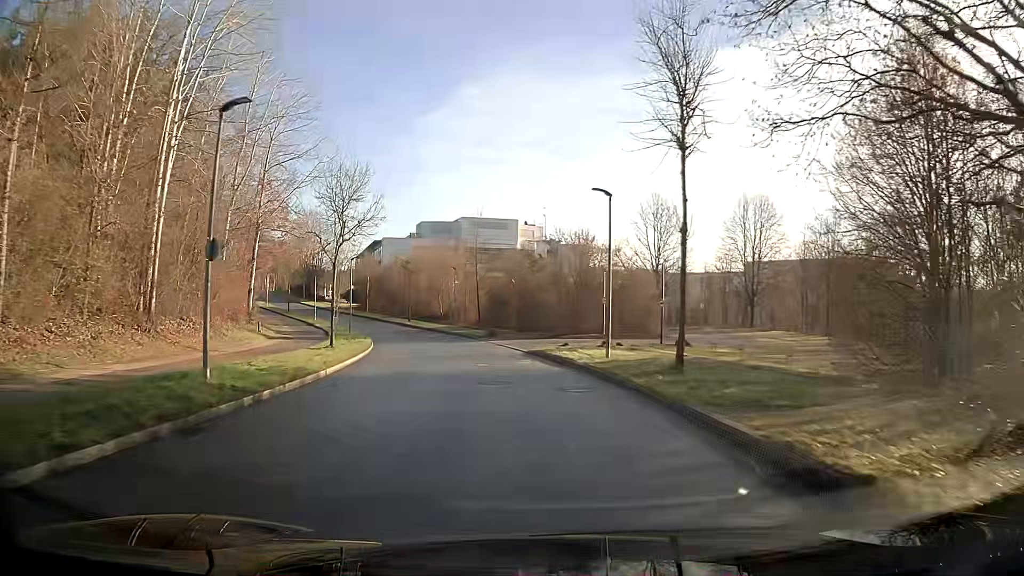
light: Day
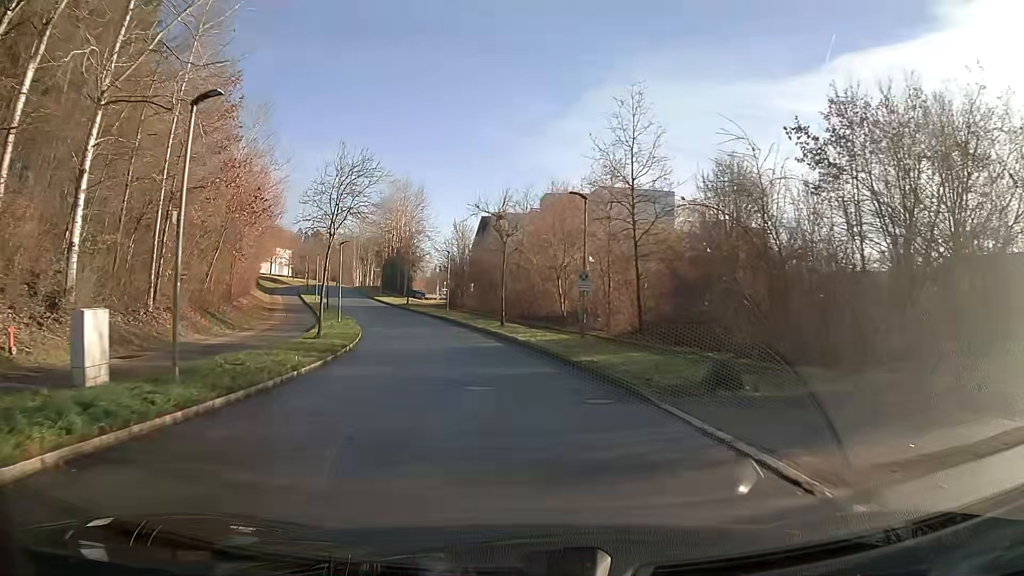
(-3.2, +32.7) m; -12°
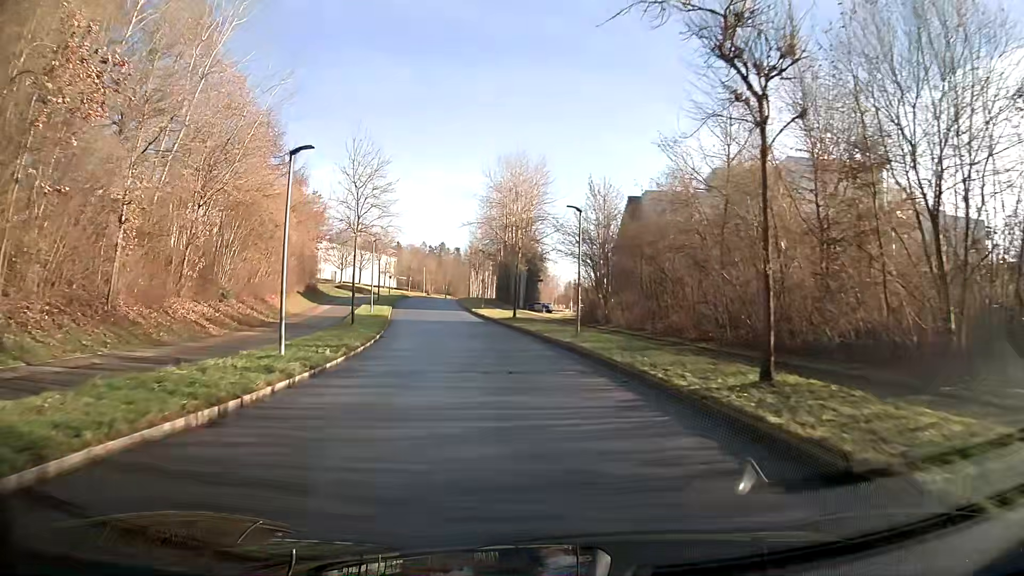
(-2.8, +27.3) m; -11°
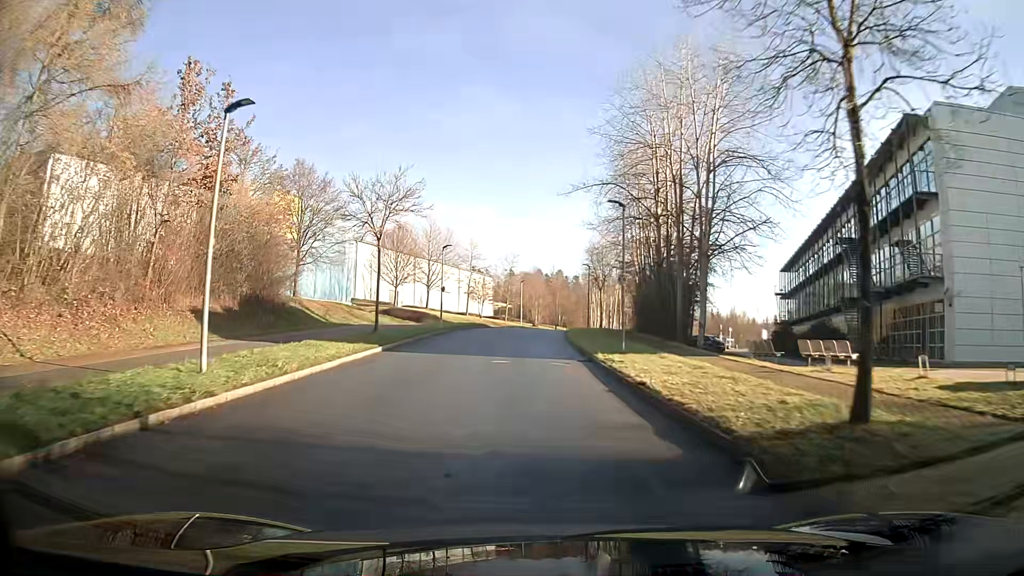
(-3.0, +36.0) m; -10°
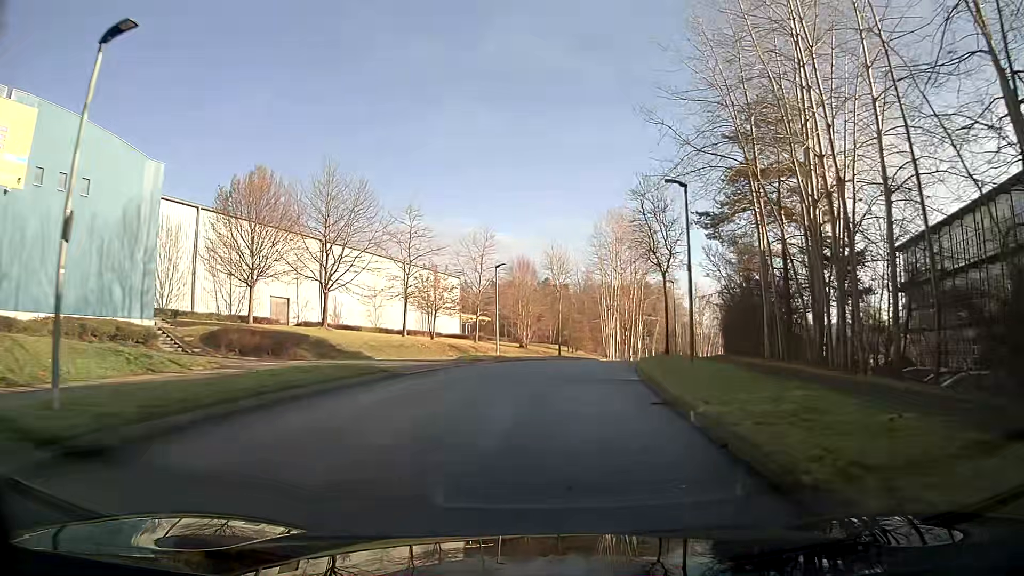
(+0.2, +35.7) m; +2°
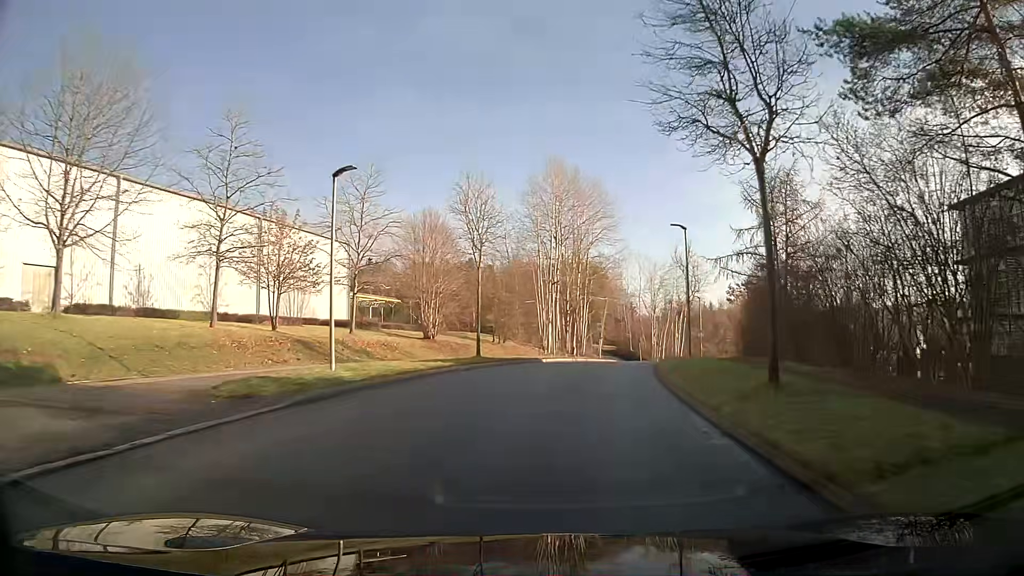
(+1.2, +20.6) m; +7°
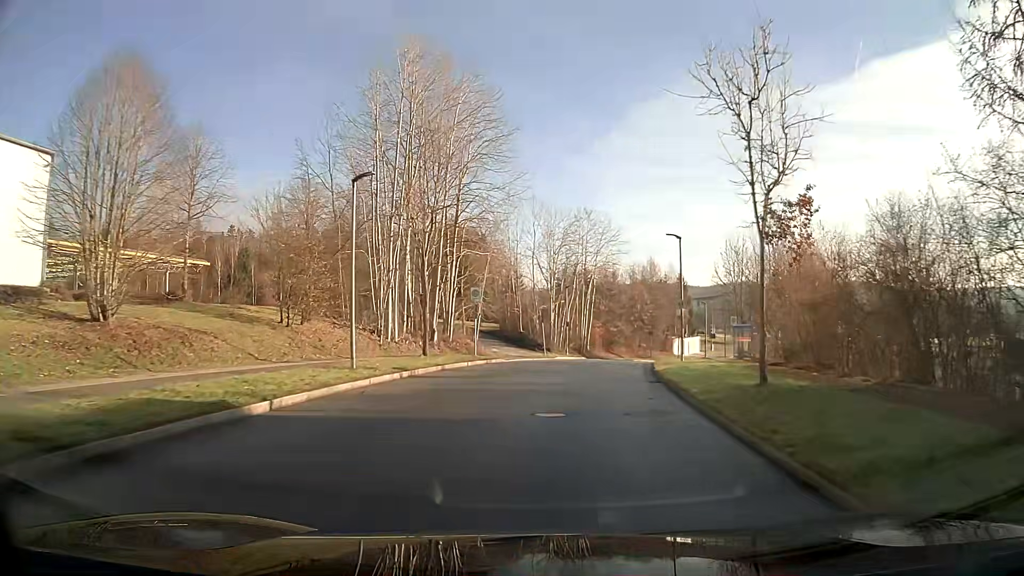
(+2.7, +27.8) m; +10°
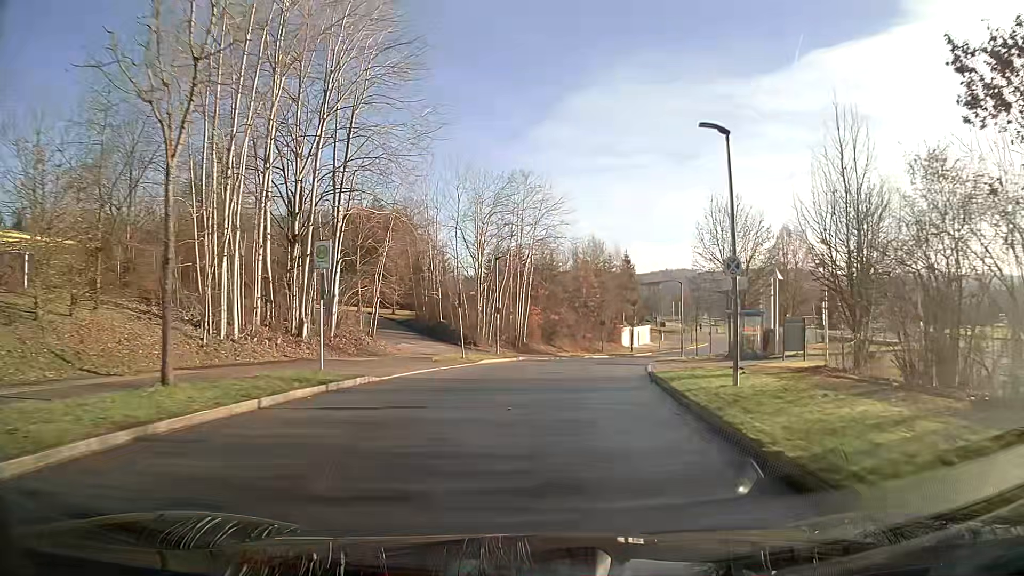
(+0.7, +14.3) m; +6°
(0, +10) (+1, +20) (+3, +30) (+5, +40) (+7, +49) (+10, +59) (+14, +68) (+17, +78) (+21, +87) (+25, +96) m
